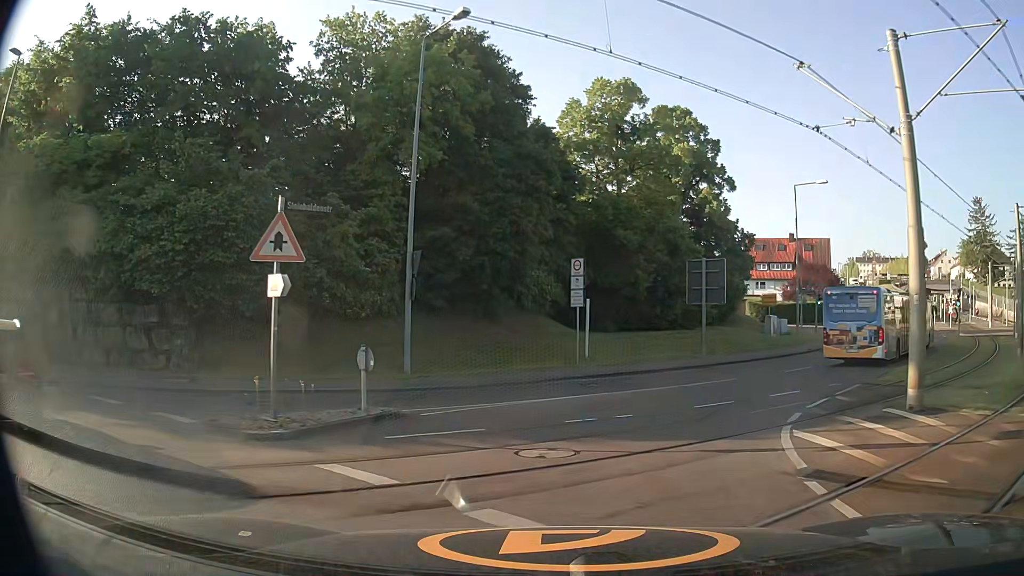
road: secondary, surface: asphalt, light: Day
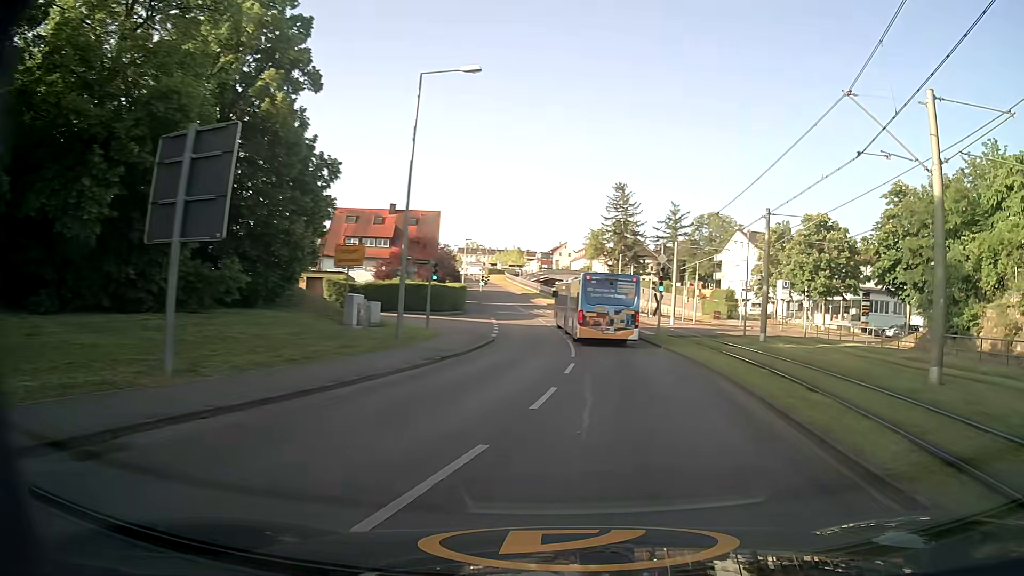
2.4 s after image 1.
(+6.1, +18.3) m; +37°
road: tertiary
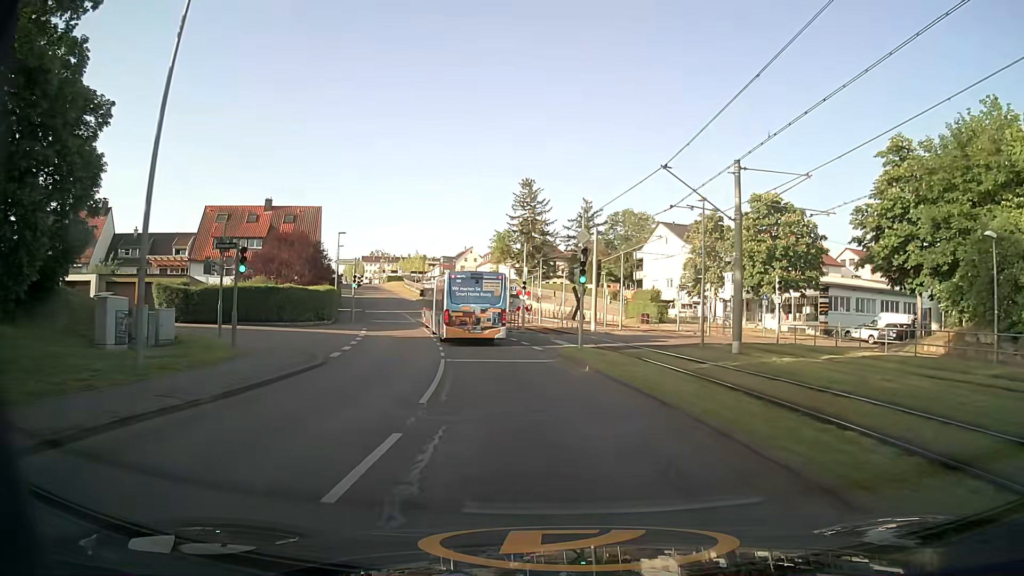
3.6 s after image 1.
(+1.1, +11.4) m; +7°
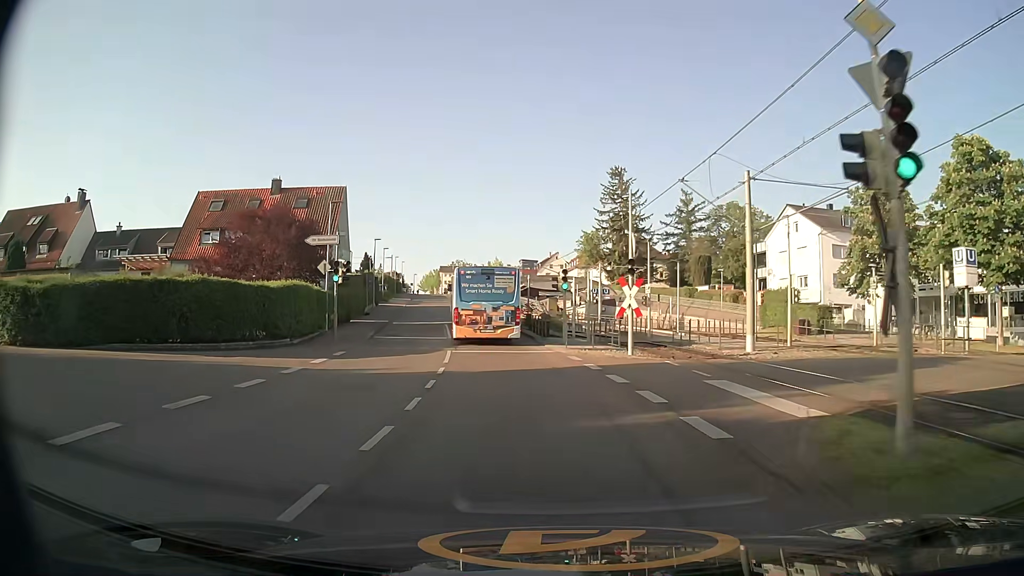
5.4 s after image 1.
(-1.1, +18.8) m; -8°
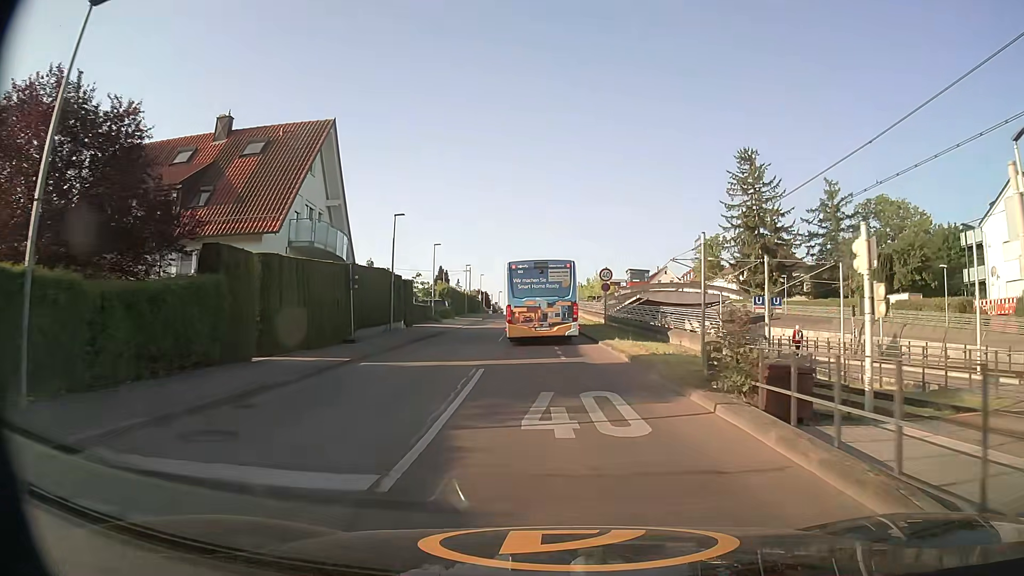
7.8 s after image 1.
(-2.2, +24.7) m; -8°
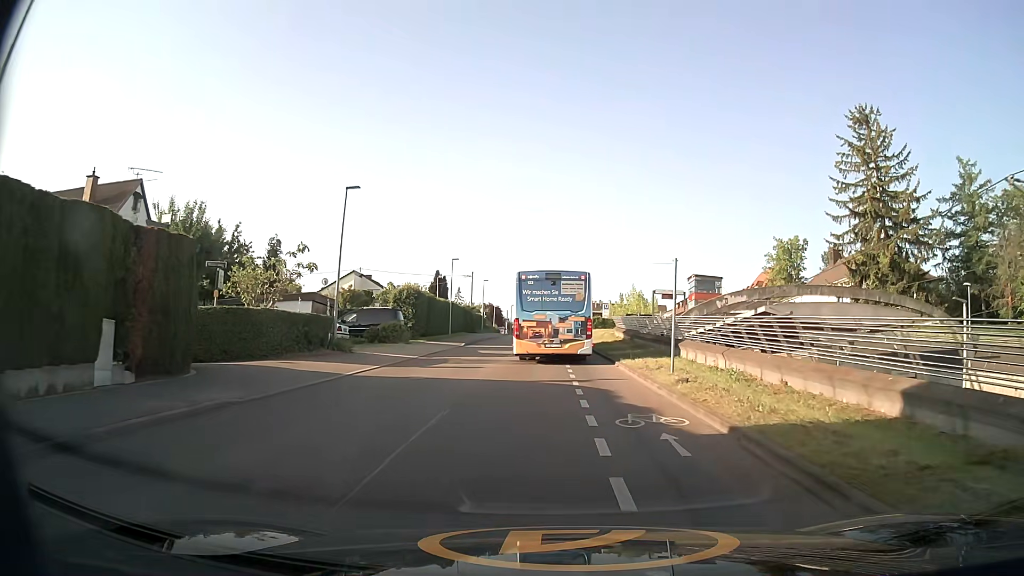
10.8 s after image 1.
(-0.9, +29.1) m; -2°
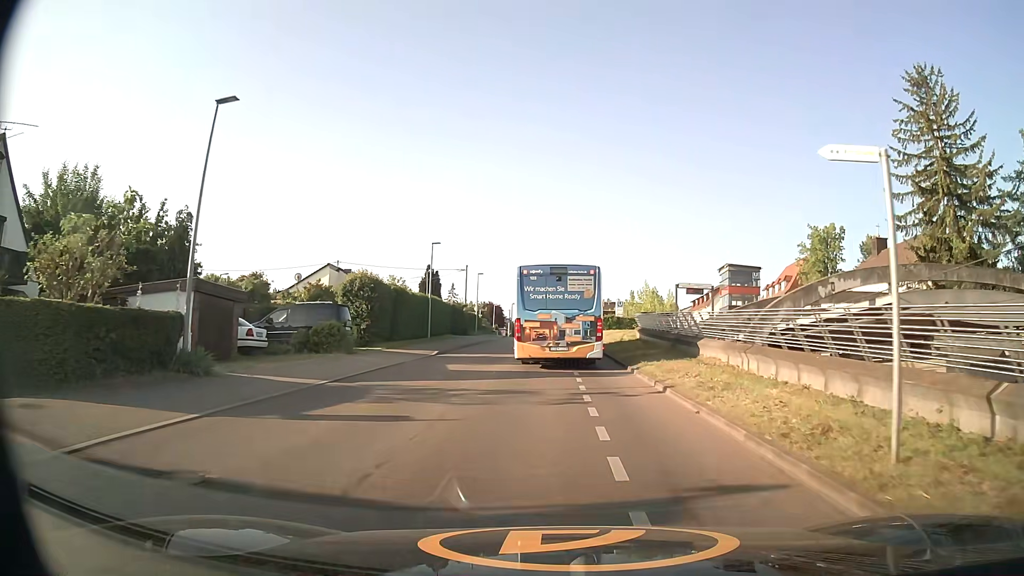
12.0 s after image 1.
(-0.1, +11.0) m; -1°
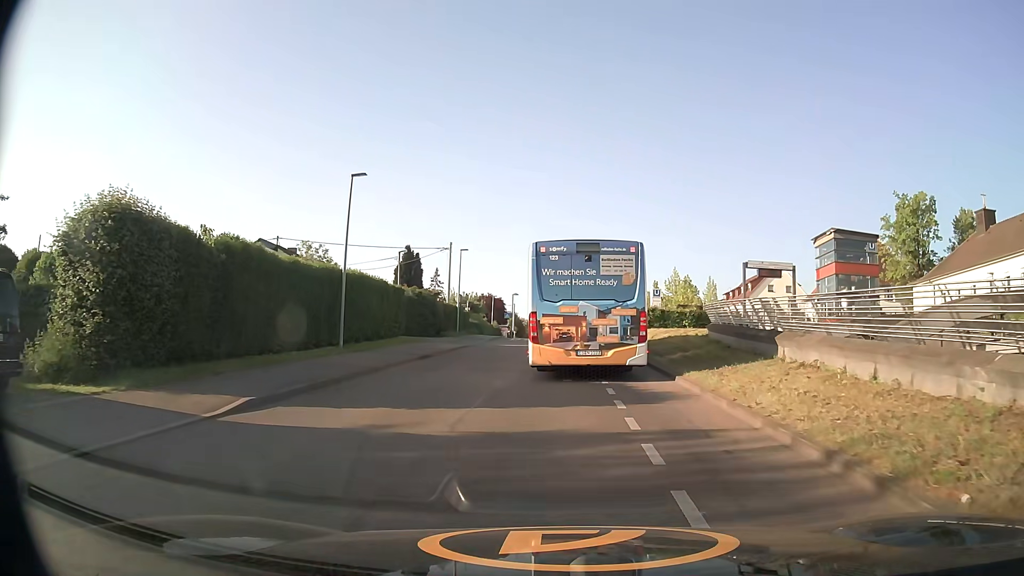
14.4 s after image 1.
(-0.2, +19.4) m; -1°
(0, +10) (0, +20) (0, +30) (+1, +40) (+1, +50) (+1, +60) (+1, +70) (0, +80) (-1, +90) (-2, +100) m
